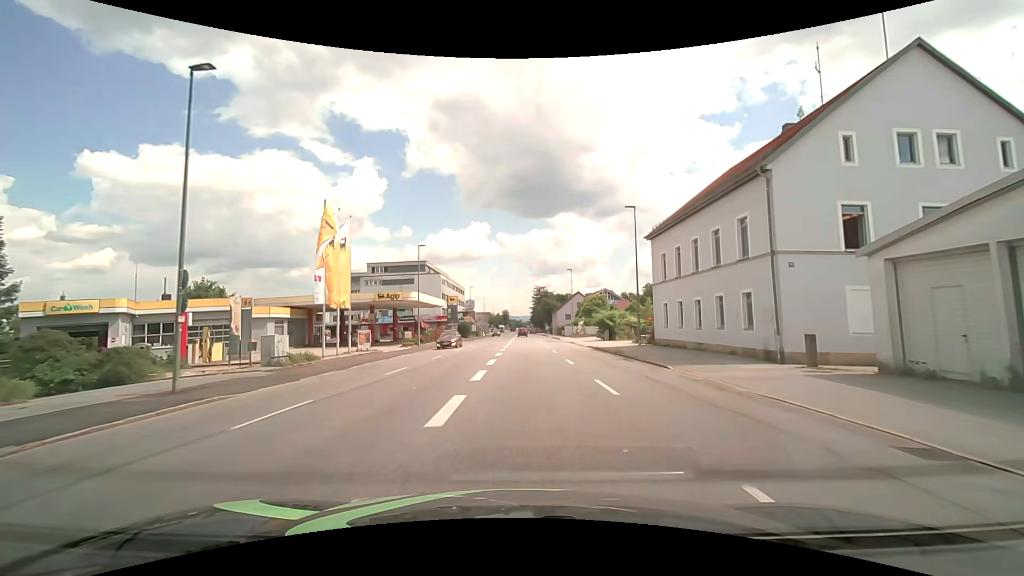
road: tertiary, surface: asphalt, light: Day
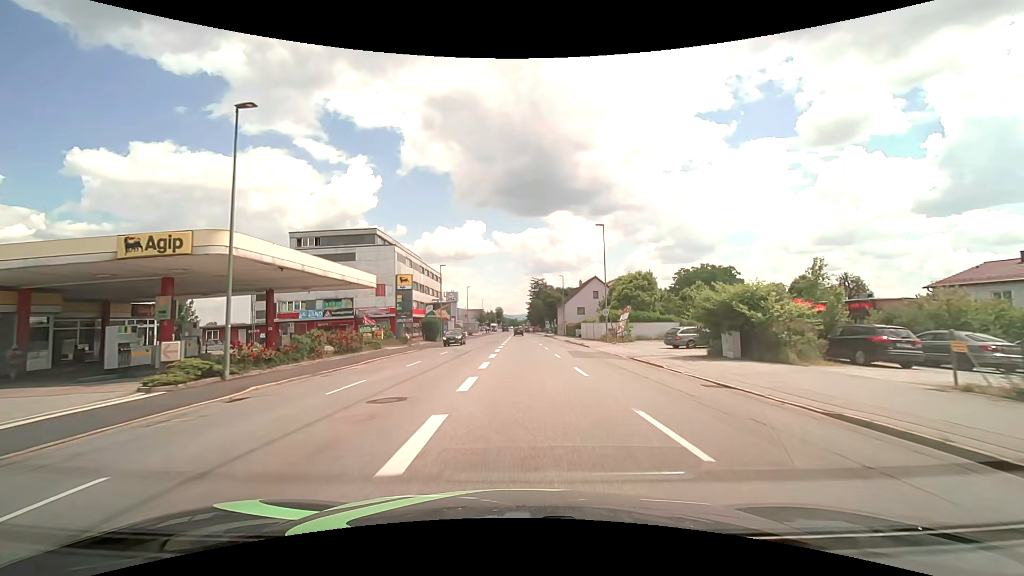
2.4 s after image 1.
(+0.1, +32.3) m; 0°
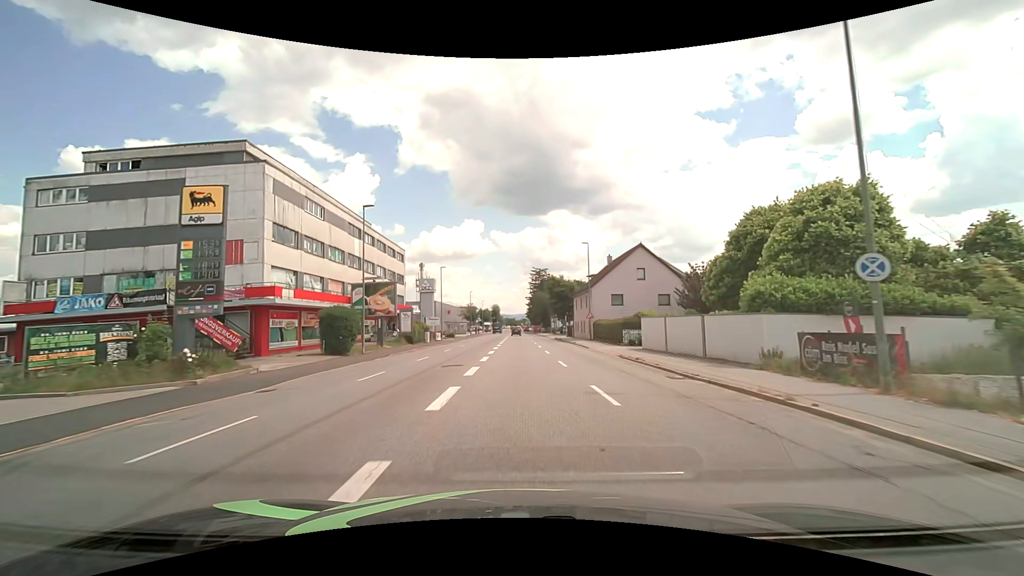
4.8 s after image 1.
(0.0, +32.6) m; 0°
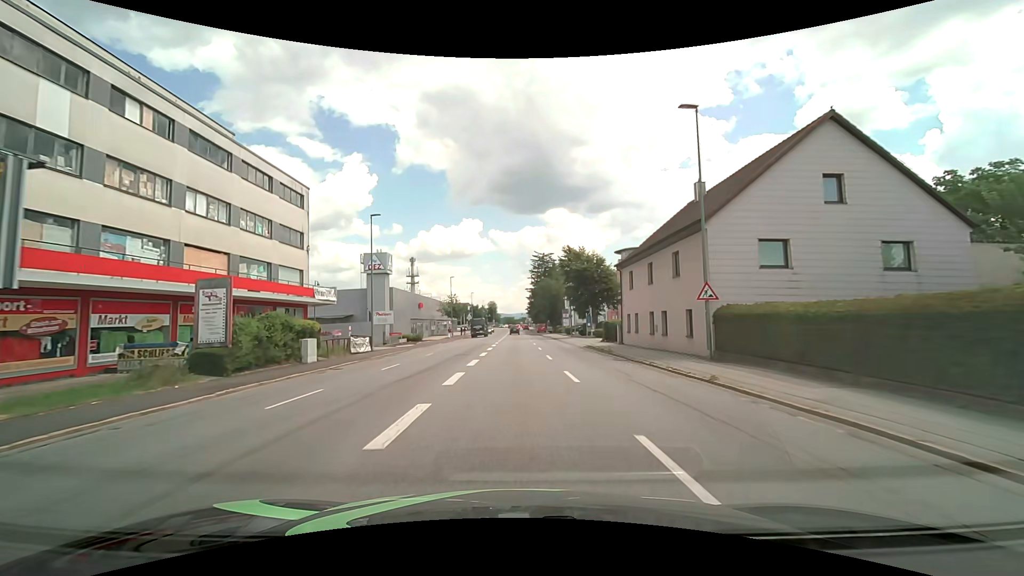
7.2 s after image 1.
(0.0, +32.5) m; 0°
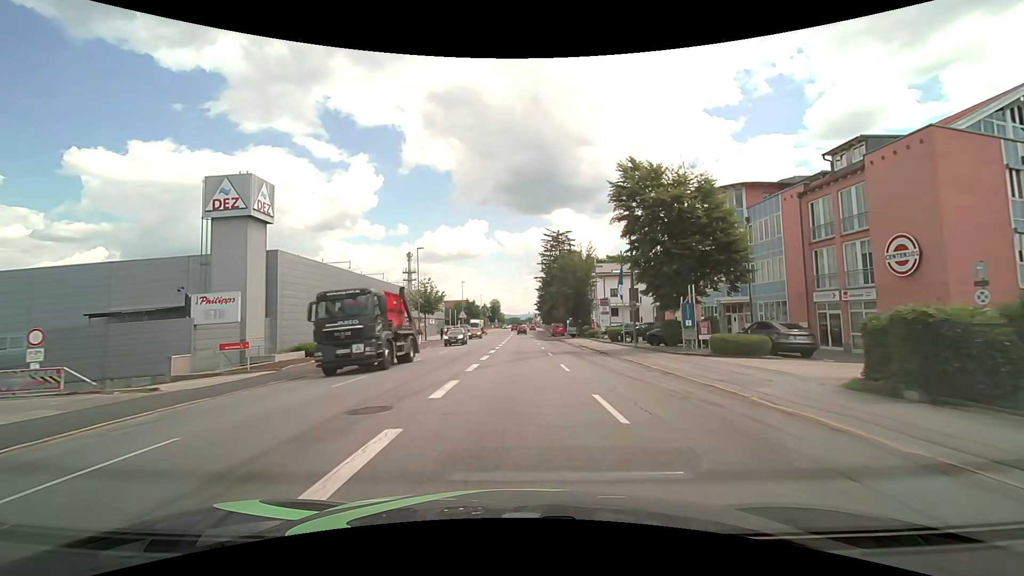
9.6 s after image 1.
(-0.1, +32.3) m; -1°
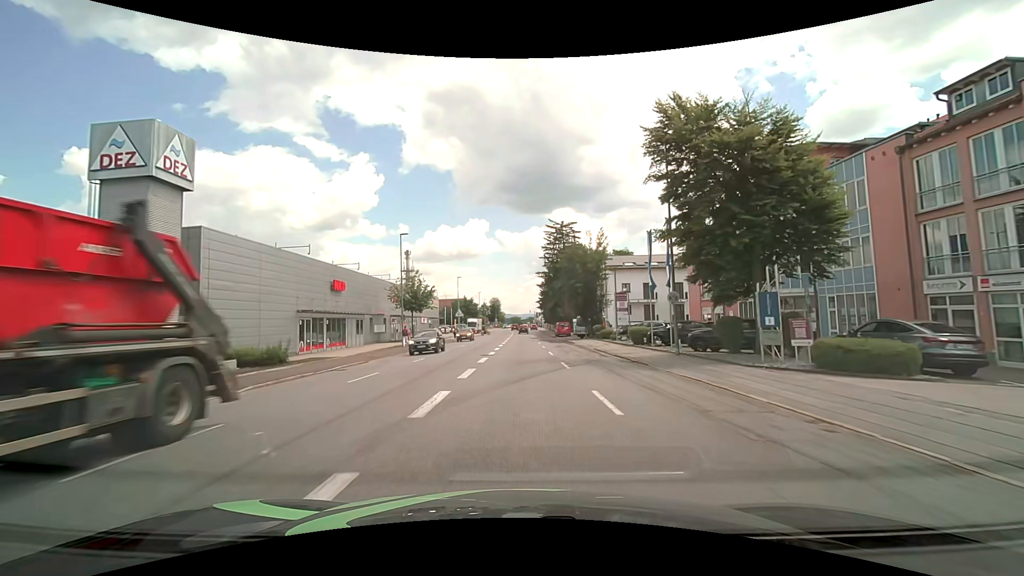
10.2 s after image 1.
(0.0, +8.0) m; 0°
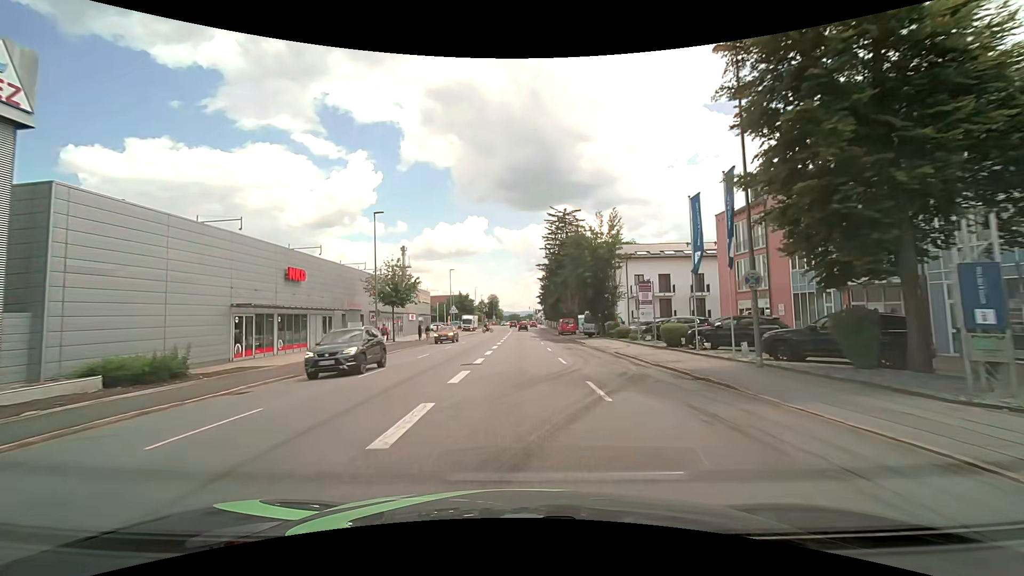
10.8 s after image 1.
(0.0, +7.9) m; +1°
